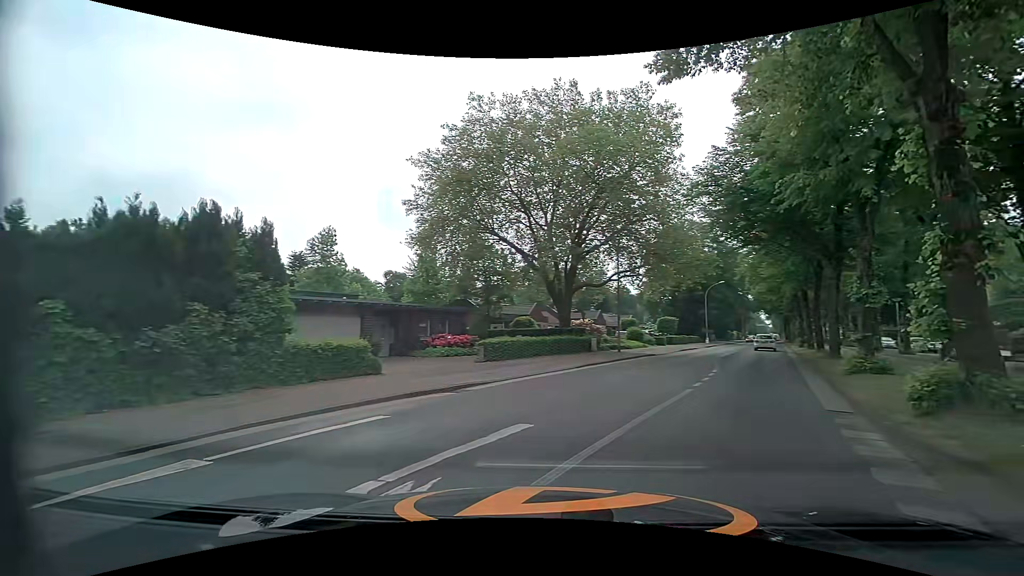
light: Day
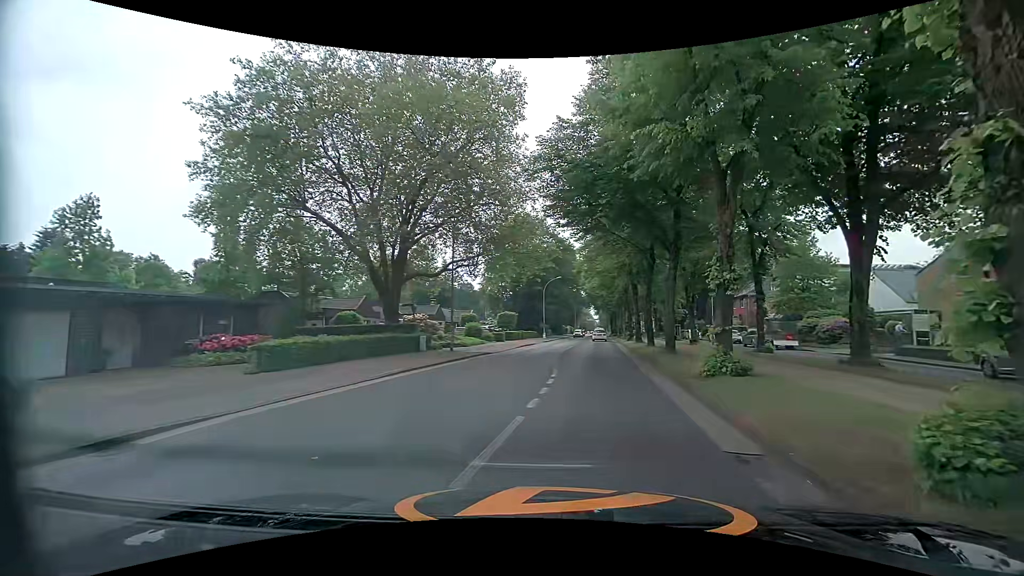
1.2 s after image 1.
(+0.9, +5.1) m; +18°
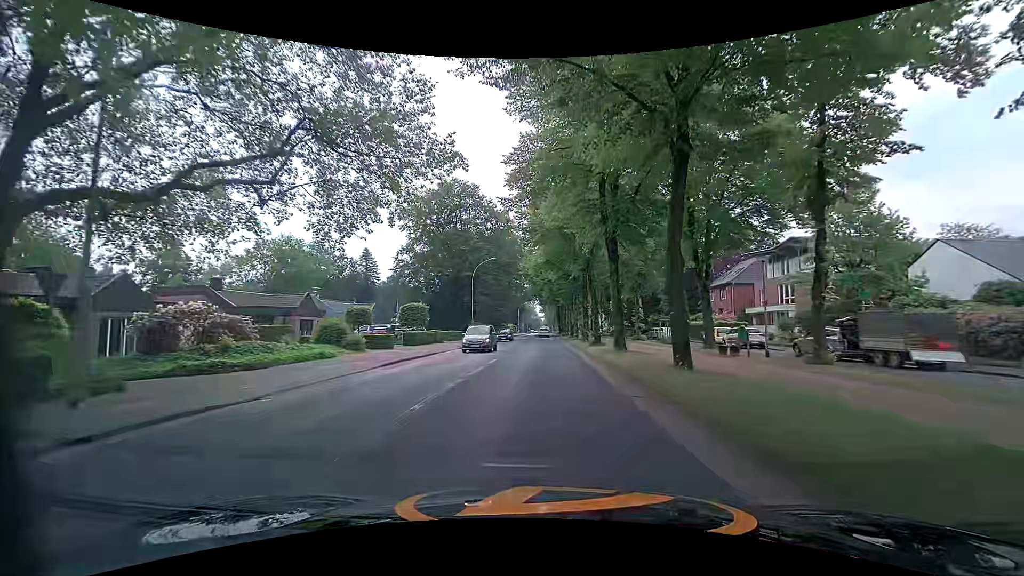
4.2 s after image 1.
(+1.6, +21.6) m; +5°
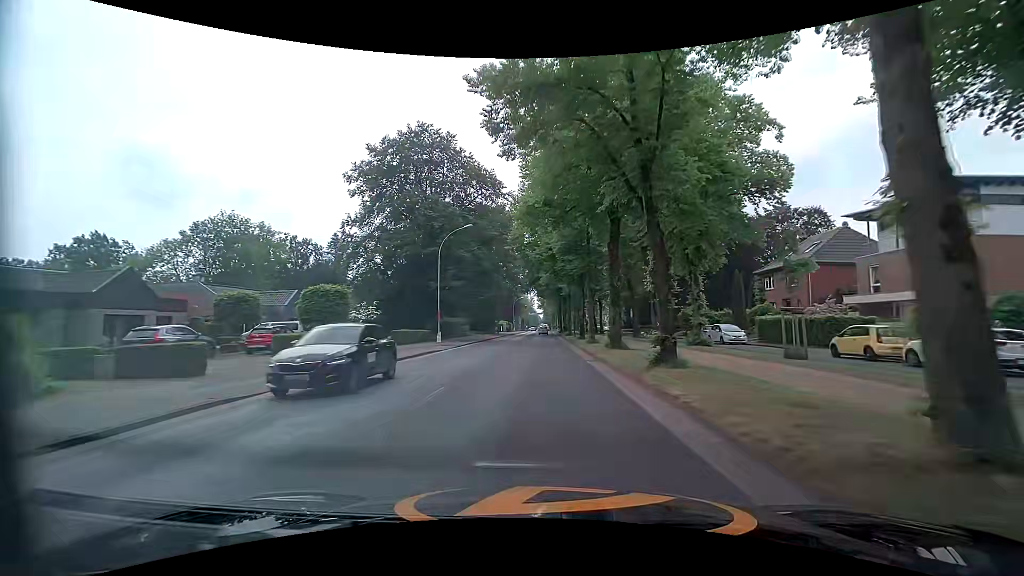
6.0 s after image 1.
(+0.2, +19.1) m; 0°
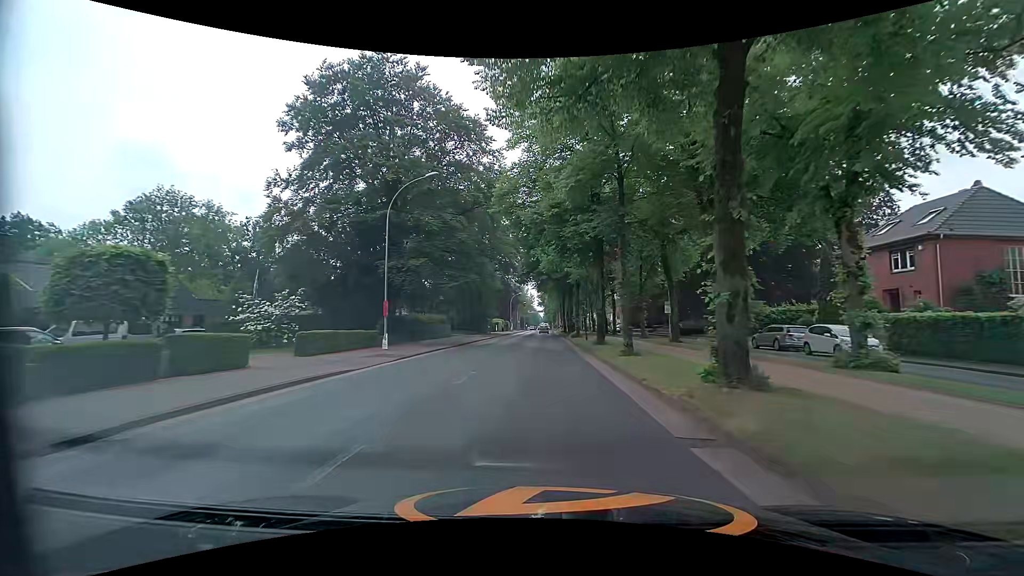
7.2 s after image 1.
(0.0, +14.5) m; 0°
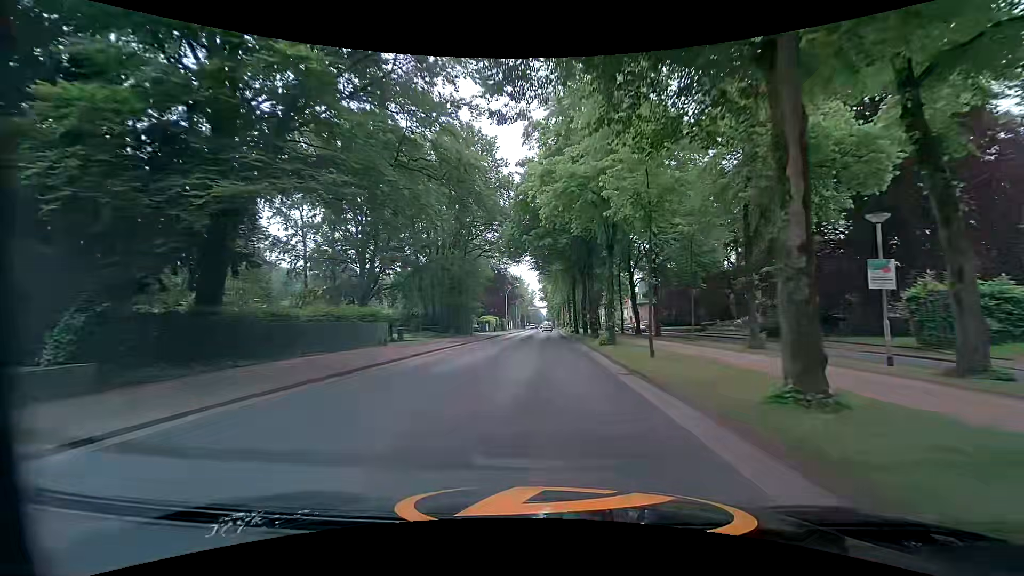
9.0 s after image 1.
(-0.2, +23.1) m; -1°
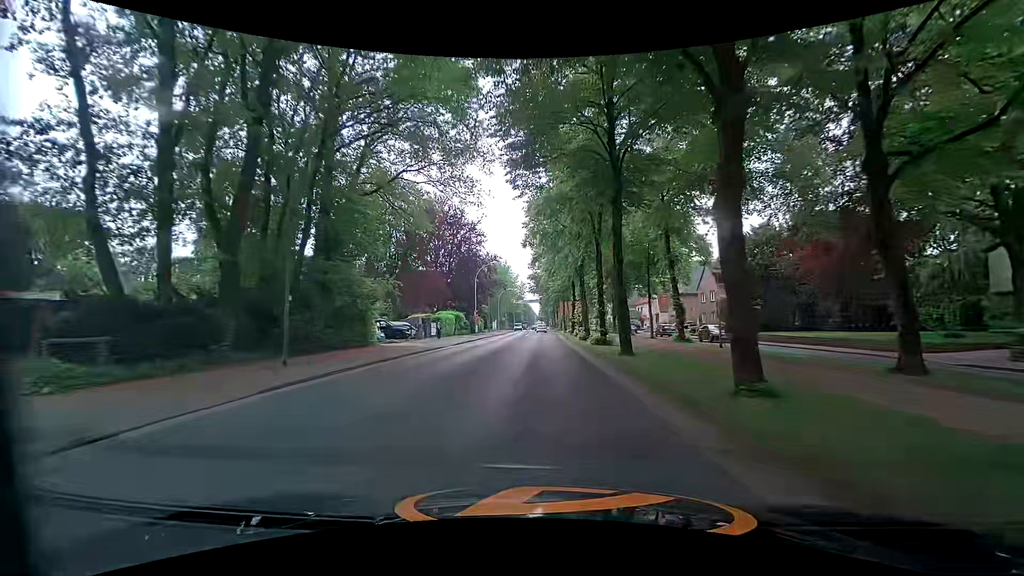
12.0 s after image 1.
(+0.5, +38.1) m; +1°
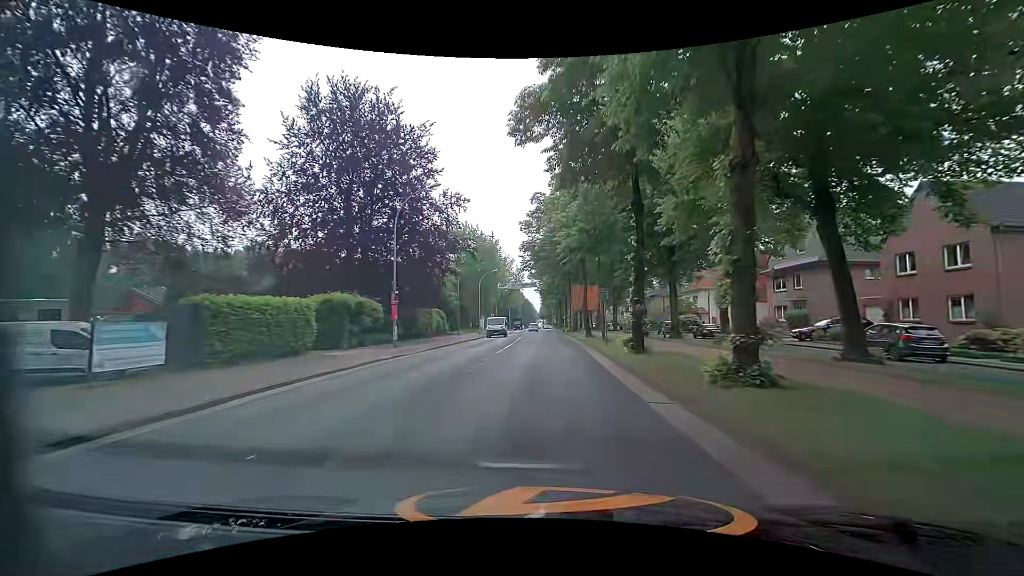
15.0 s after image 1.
(-0.4, +37.5) m; 0°
(0, +10) (0, +20) (0, +30) (0, +40) (0, +50) (0, +60) (0, +70) (0, +80) (0, +90) (0, +100) m
